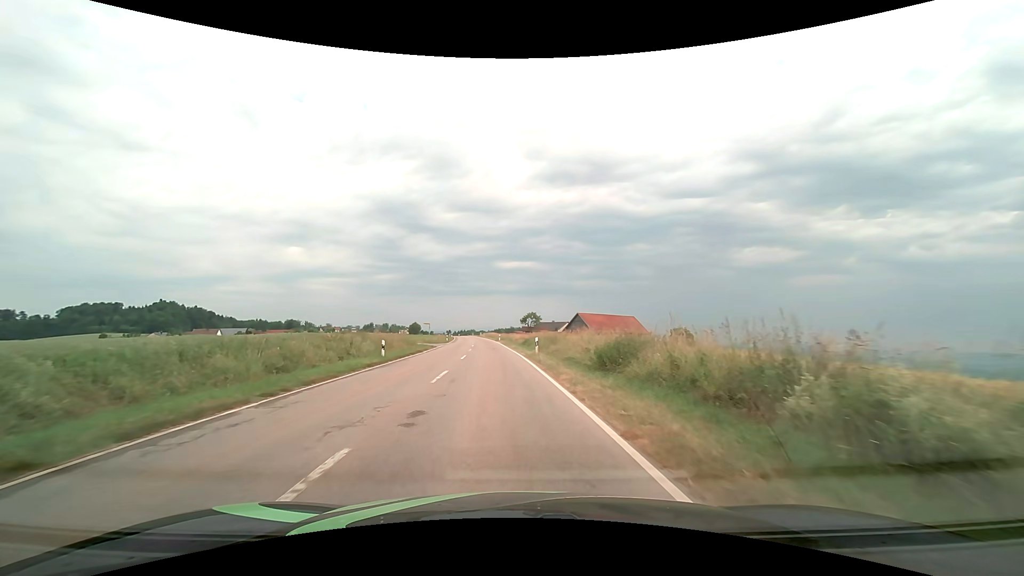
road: tertiary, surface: asphalt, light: Day
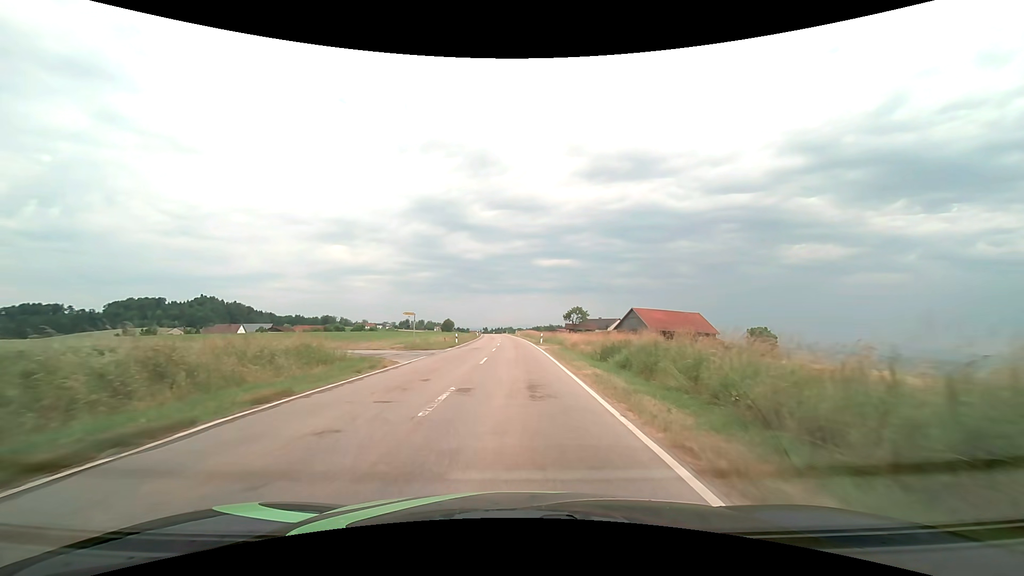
(-1.2, +29.0) m; -4°
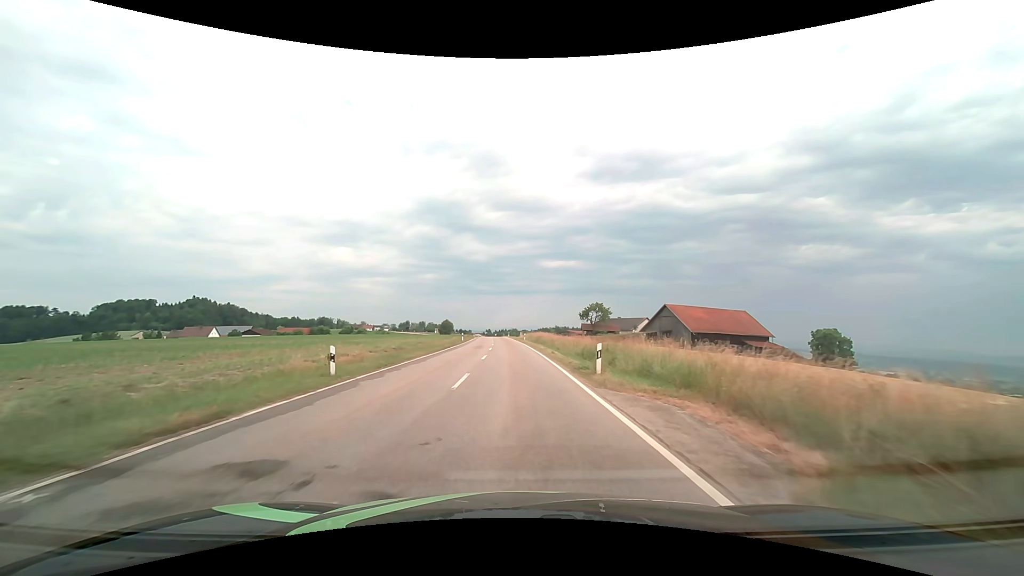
(0.0, +31.6) m; 0°
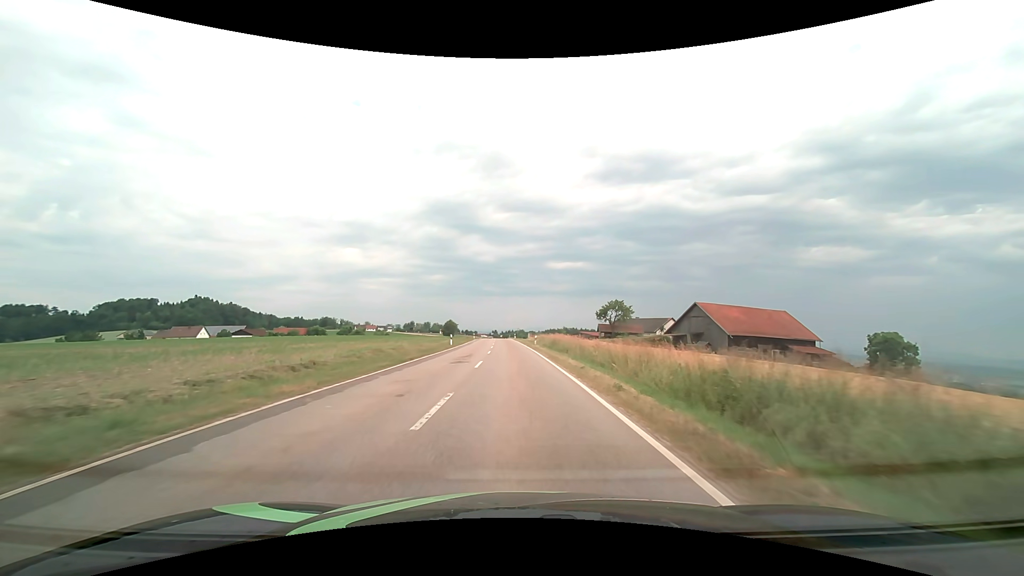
(-0.1, +16.7) m; -1°
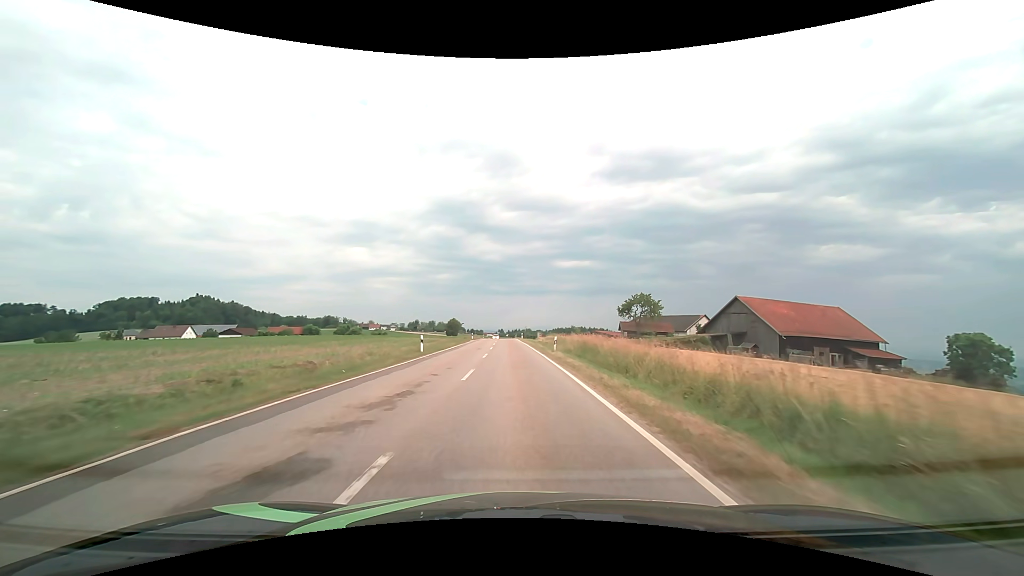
(-0.1, +17.2) m; -1°
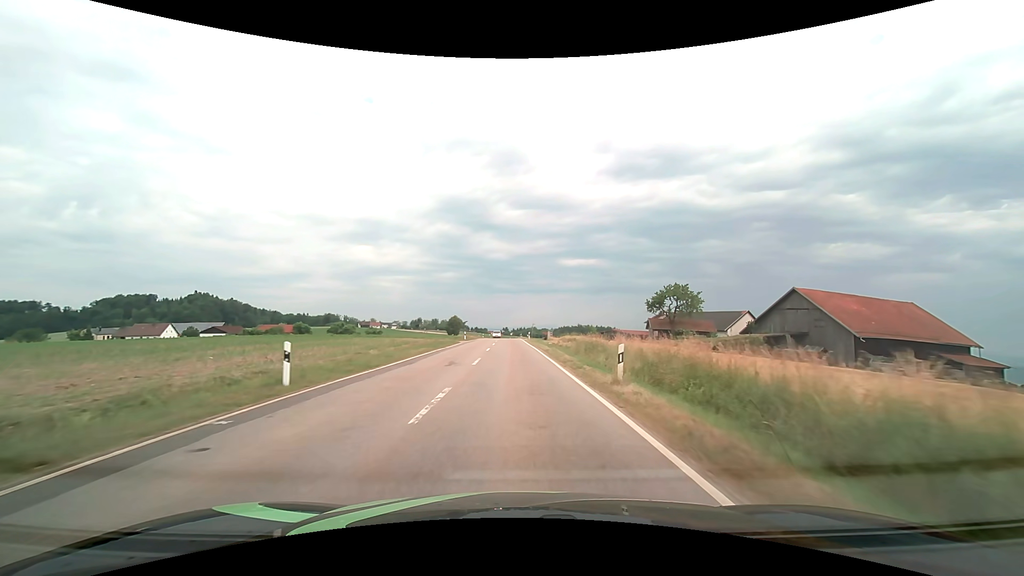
(-0.1, +17.7) m; -1°
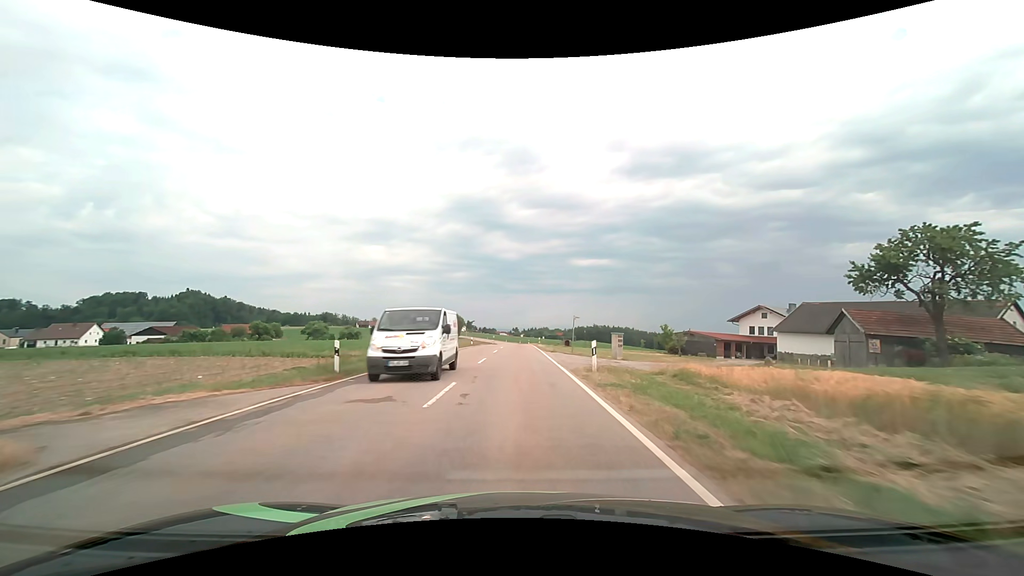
(-0.5, +45.7) m; -1°
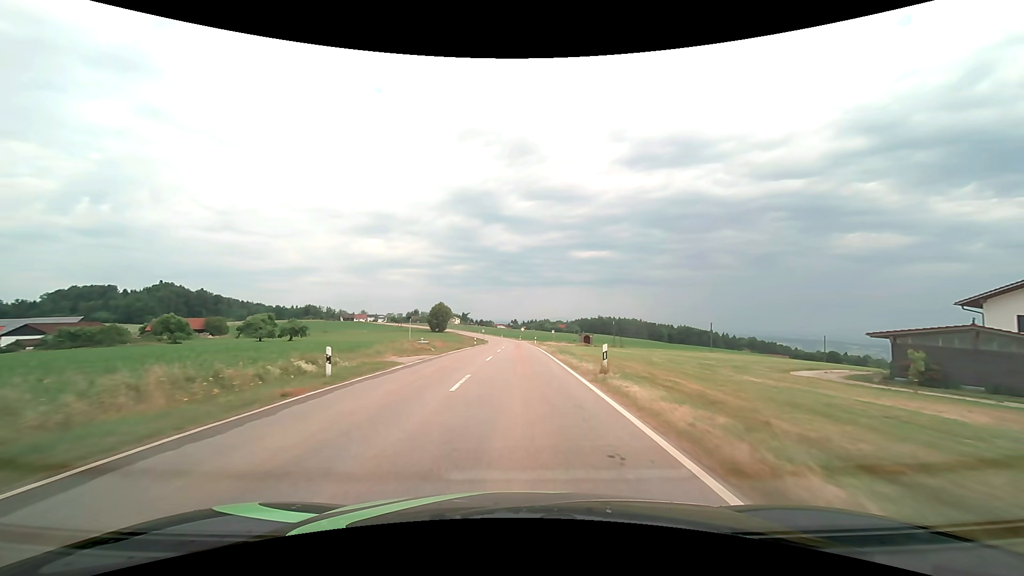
(+0.1, +44.3) m; 0°
(0, +10) (0, +20) (0, +30) (0, +40) (0, +50) (0, +60) (0, +70) (0, +80) (0, +90) (-1, +100) m
